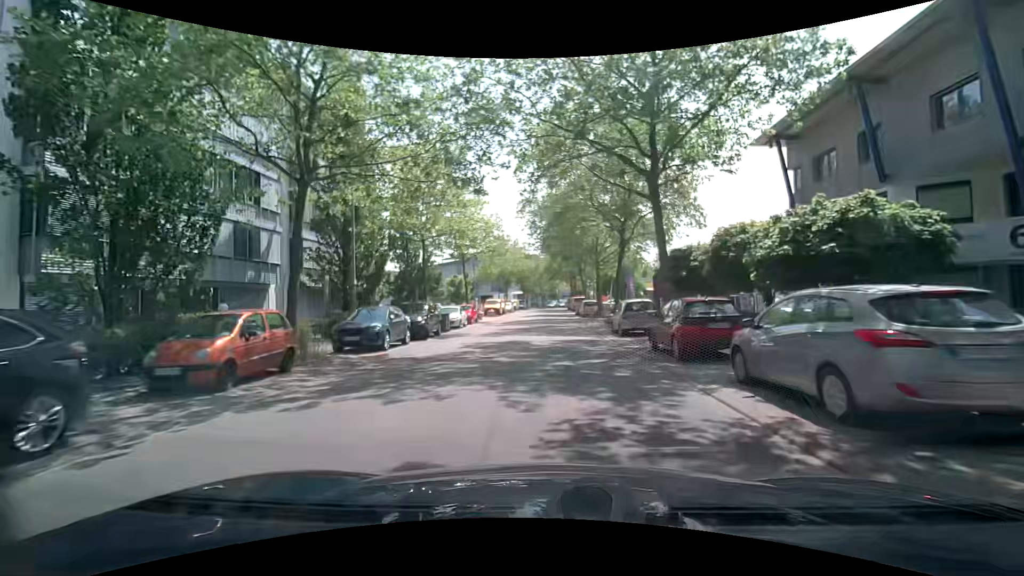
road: tertiary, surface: asphalt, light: Day
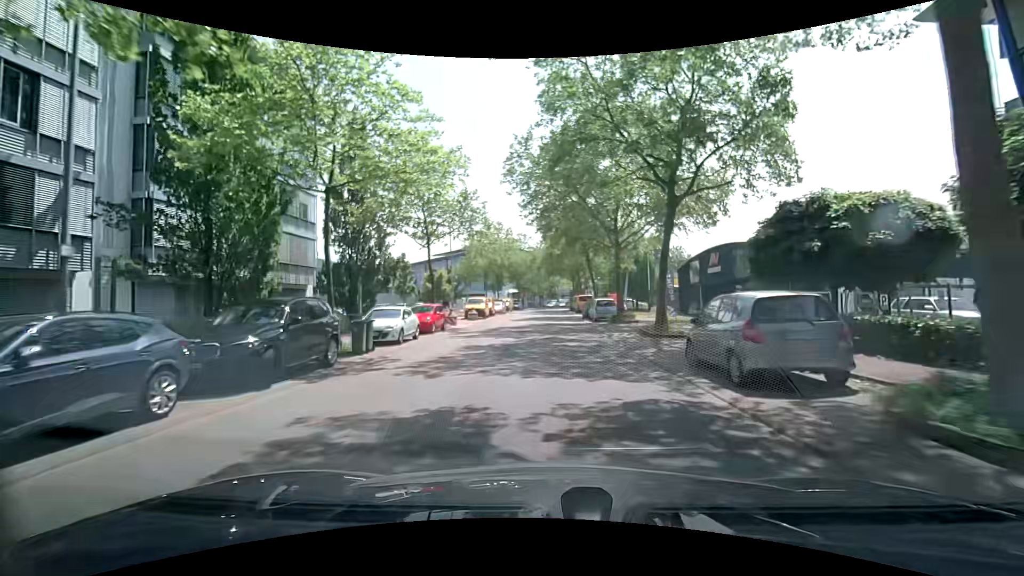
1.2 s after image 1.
(+0.2, +12.6) m; +2°
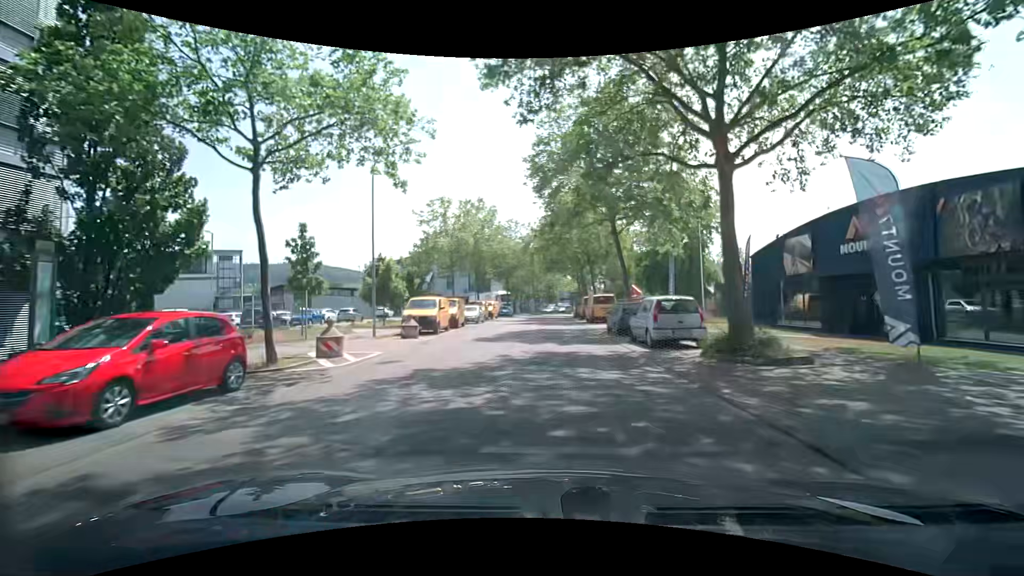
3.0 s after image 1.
(-0.4, +18.5) m; -1°
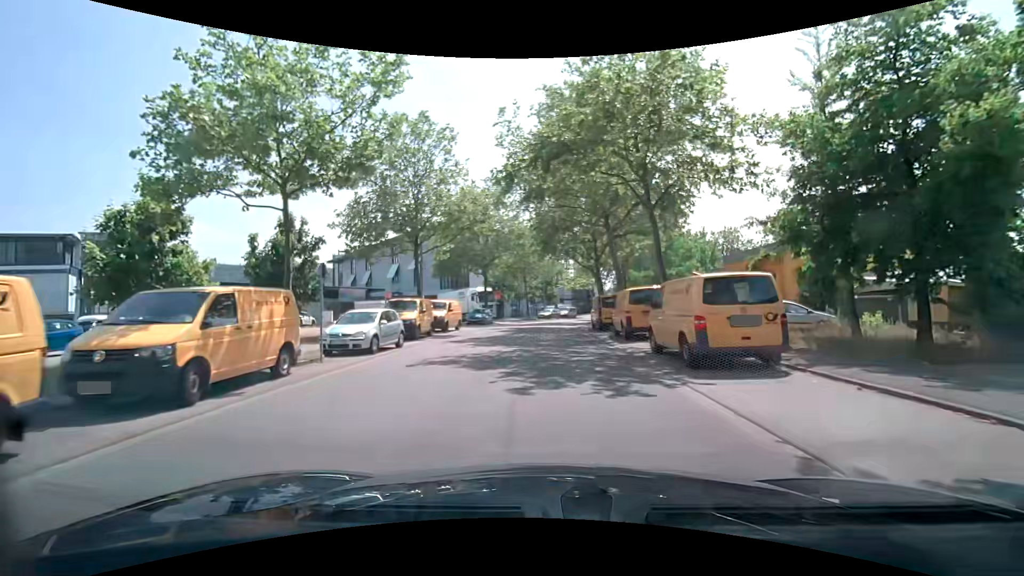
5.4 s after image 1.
(+0.1, +23.9) m; +1°
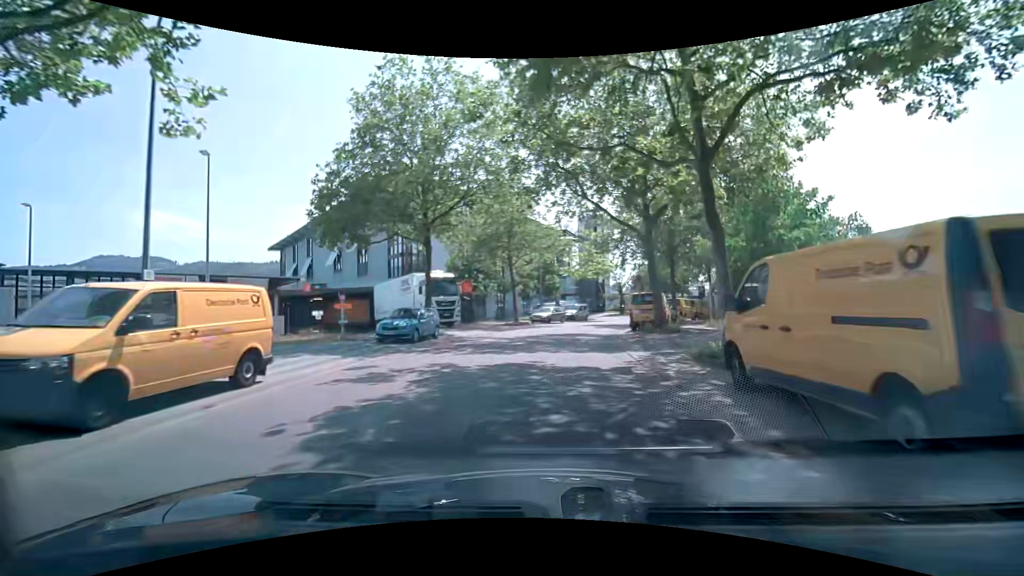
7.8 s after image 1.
(0.0, +23.3) m; +1°
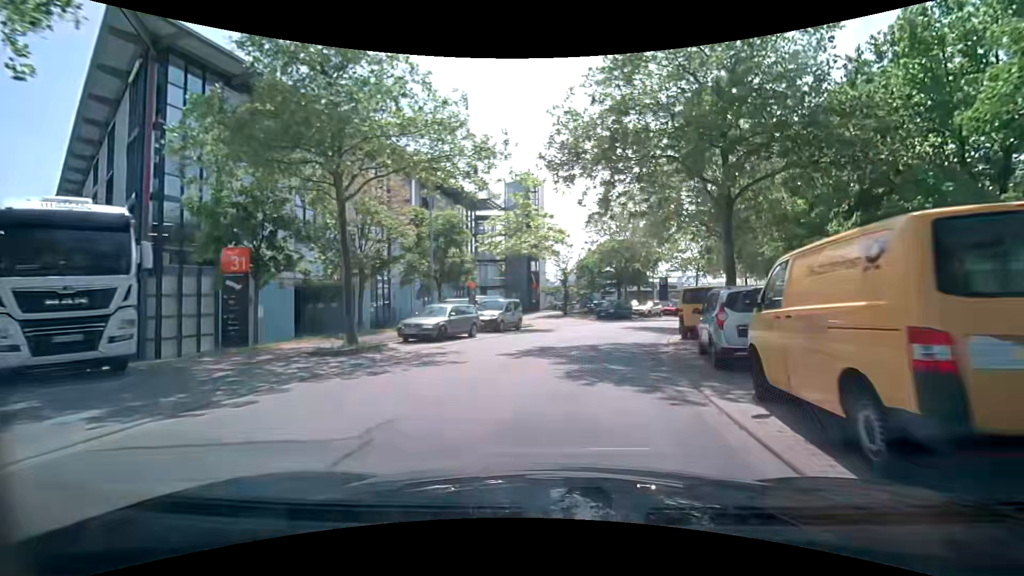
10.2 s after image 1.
(+0.9, +22.9) m; +7°
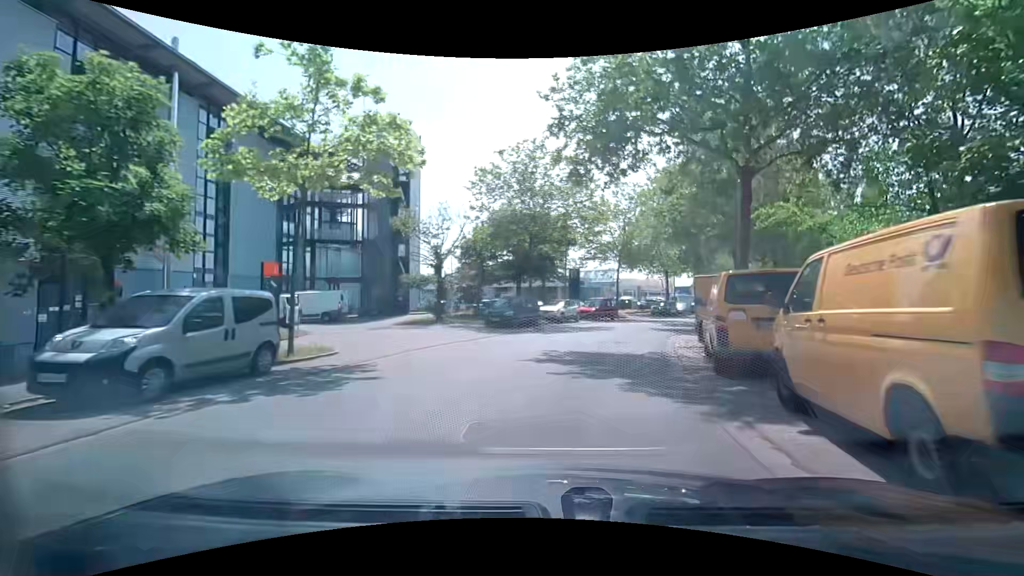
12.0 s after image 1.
(+1.6, +16.8) m; +11°
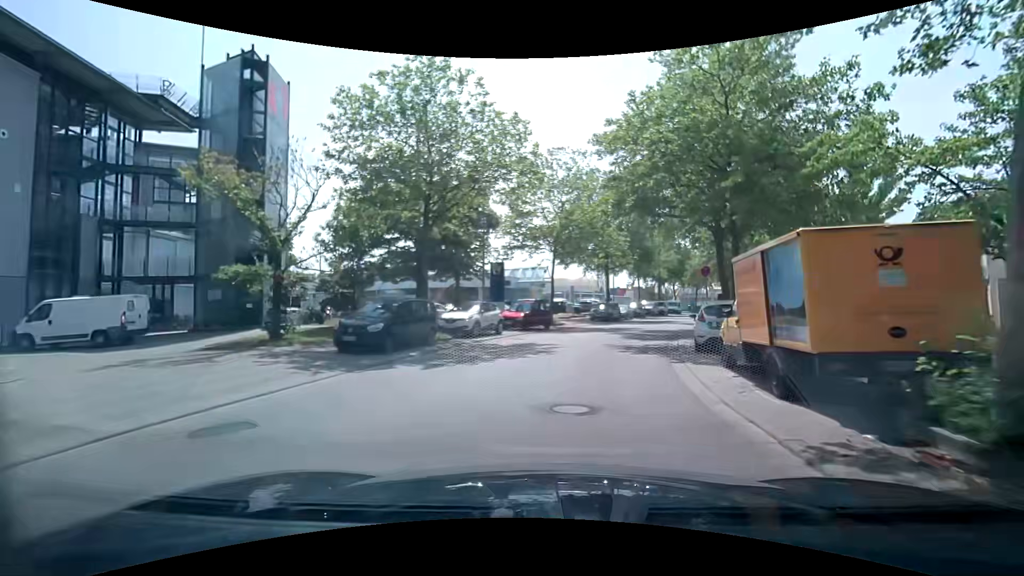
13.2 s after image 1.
(+0.2, +11.0) m; +3°
(0, +10) (+3, +20) (+6, +29) (+9, +39) (+13, +48) (+18, +57) (+22, +66) (+27, +74) (+32, +83) (+37, +92) m
